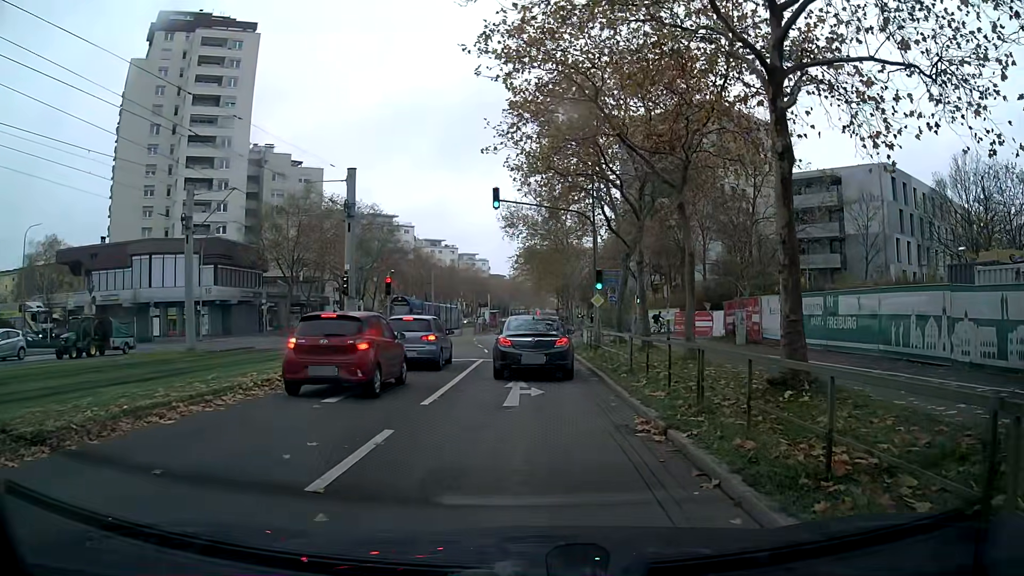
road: tertiary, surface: asphalt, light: Day
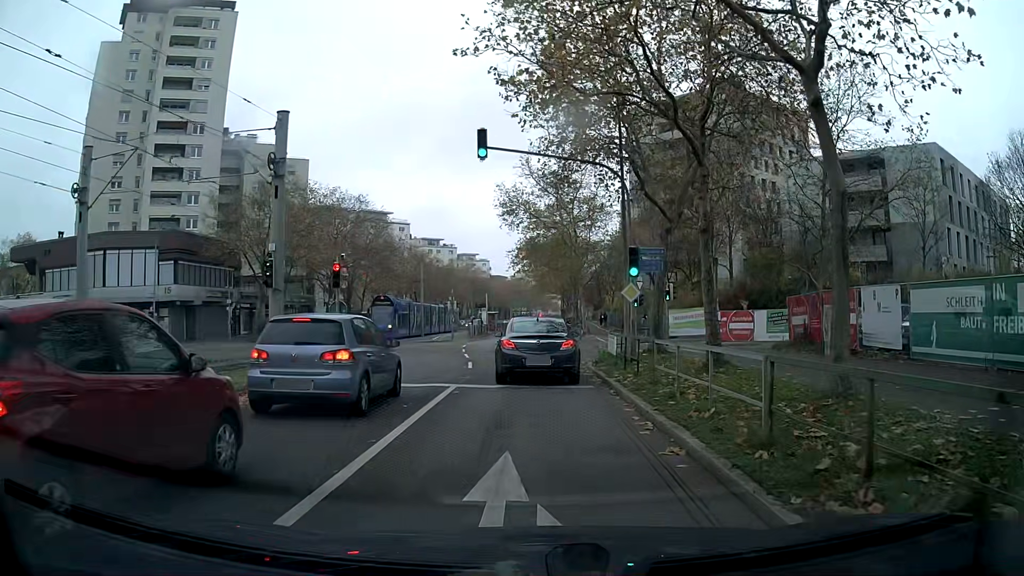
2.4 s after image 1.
(-0.1, +8.8) m; 0°
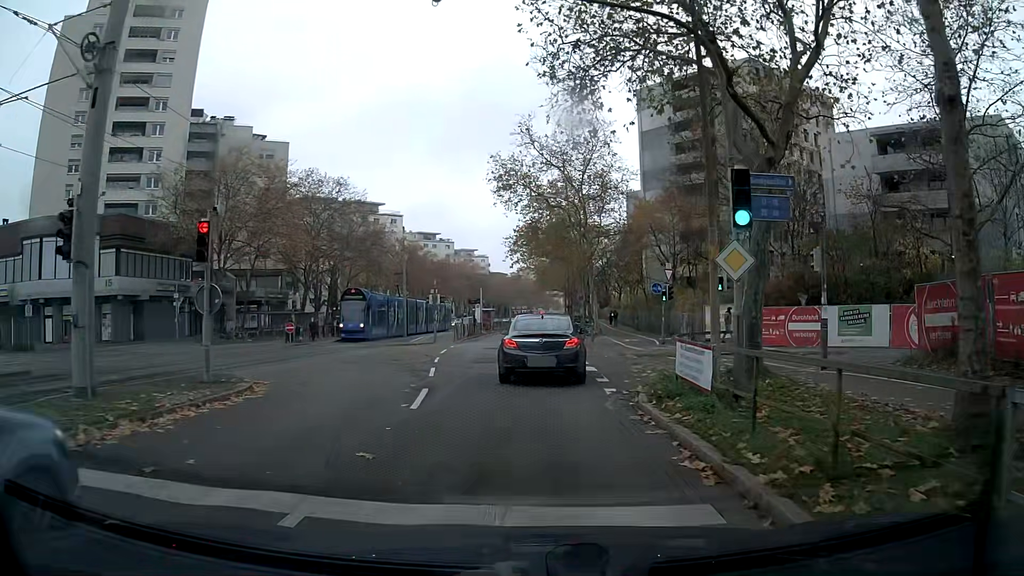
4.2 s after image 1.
(-0.1, +9.7) m; 0°
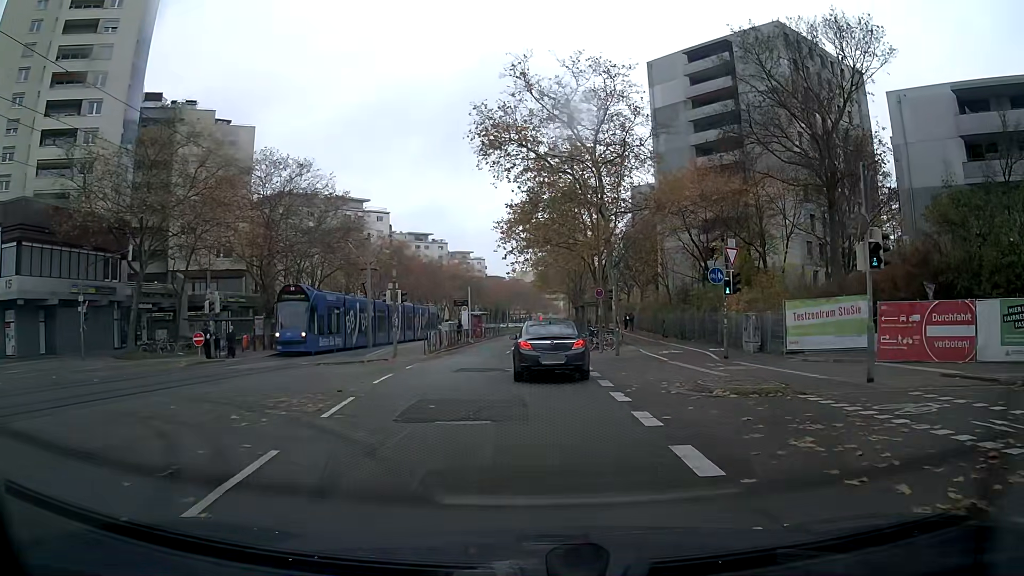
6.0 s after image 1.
(-0.1, +12.2) m; 0°
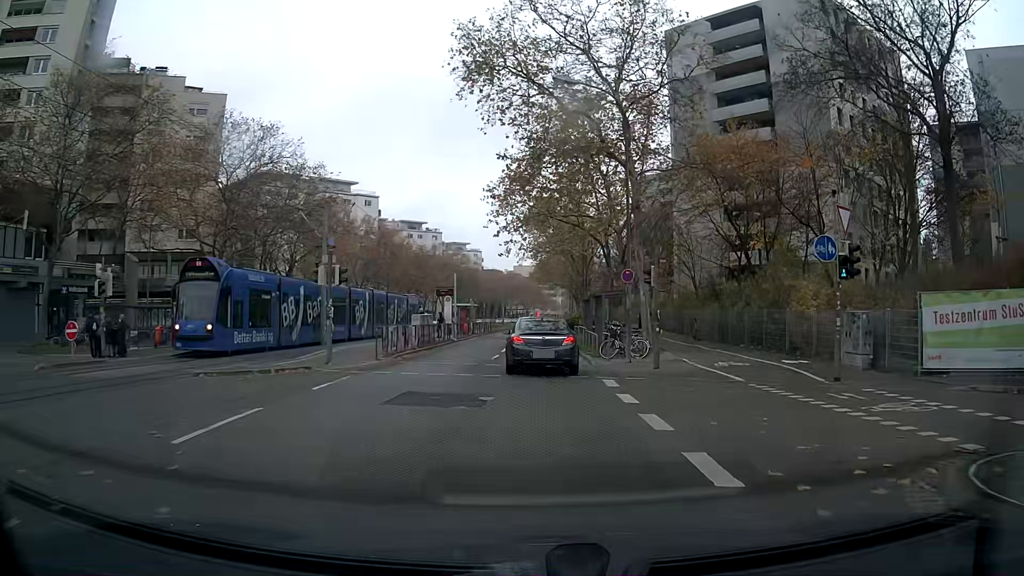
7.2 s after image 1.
(0.0, +9.6) m; 0°
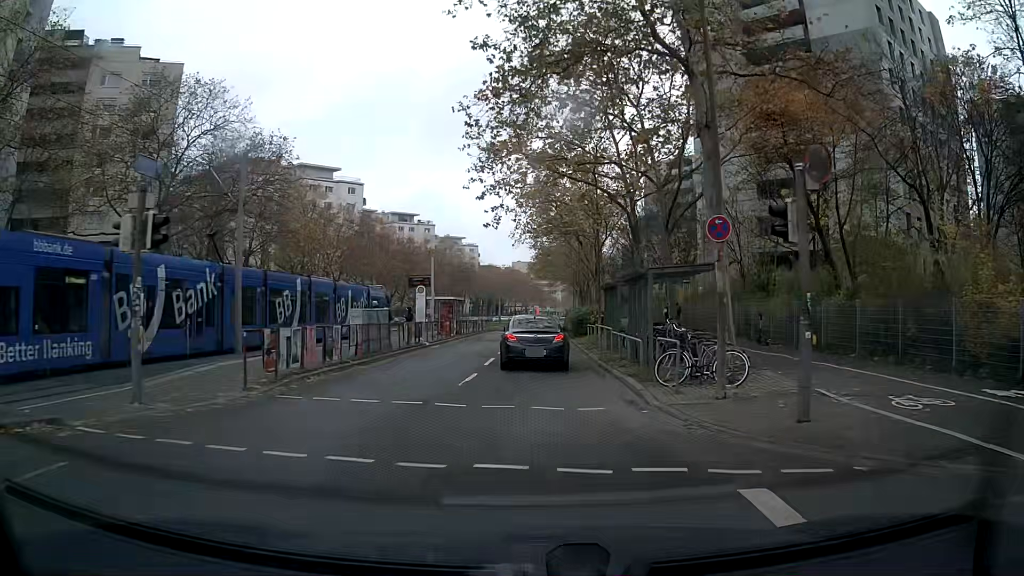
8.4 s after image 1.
(0.0, +10.7) m; 0°
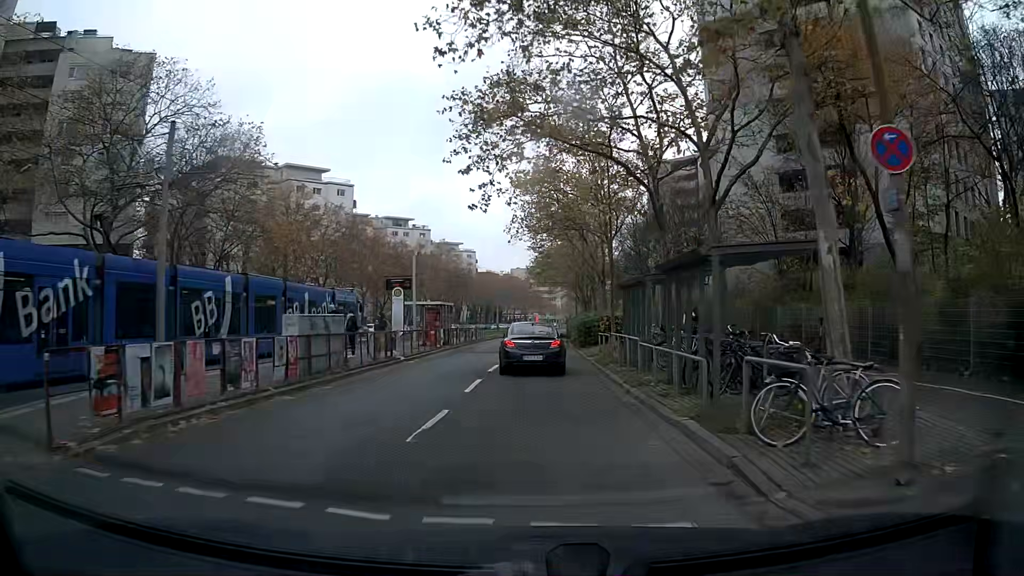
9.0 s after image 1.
(0.0, +5.8) m; 0°
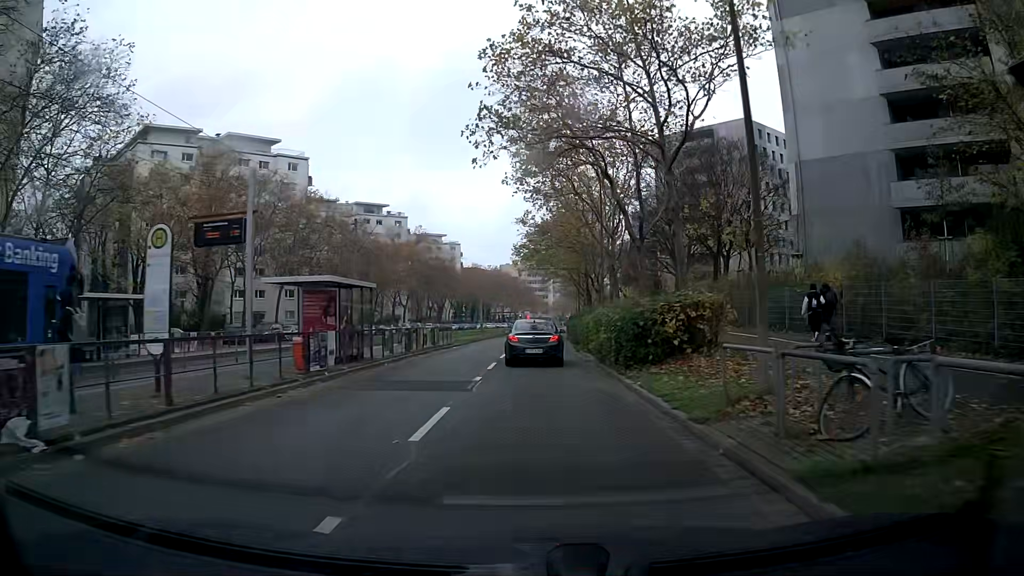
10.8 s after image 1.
(+0.3, +18.7) m; +1°
(0, +10) (0, +20) (0, +30) (0, +40) (0, +50) (+1, +60) (+1, +70) (+2, +80) (+2, +90) (+3, +100) m
